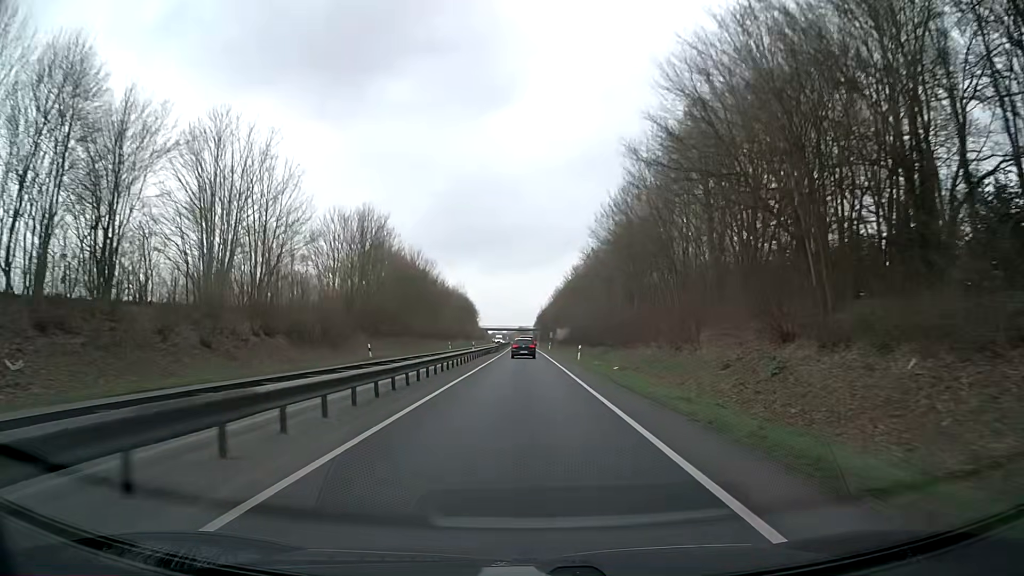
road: trunk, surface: asphalt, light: Day
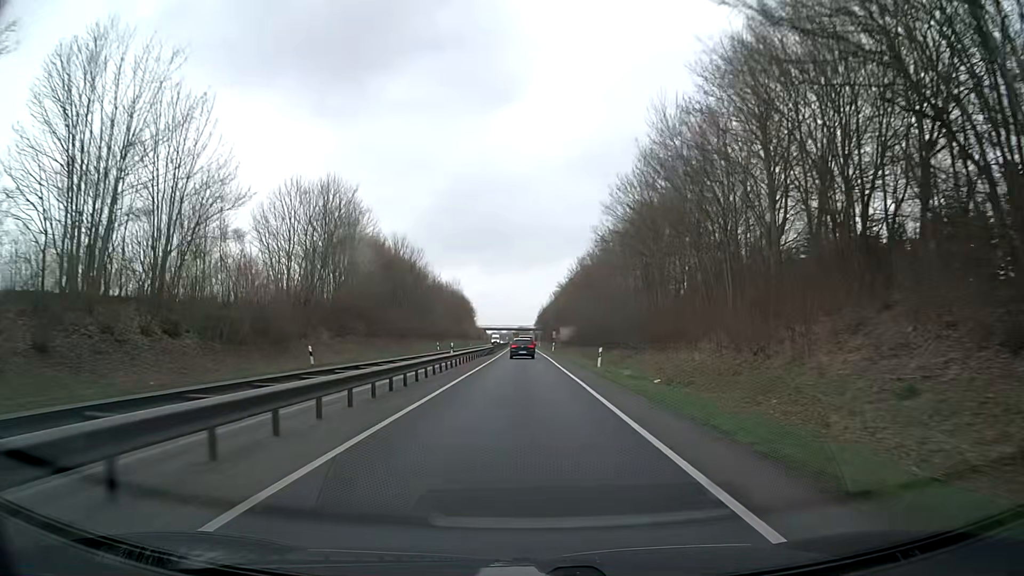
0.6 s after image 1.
(+0.1, +12.3) m; 0°
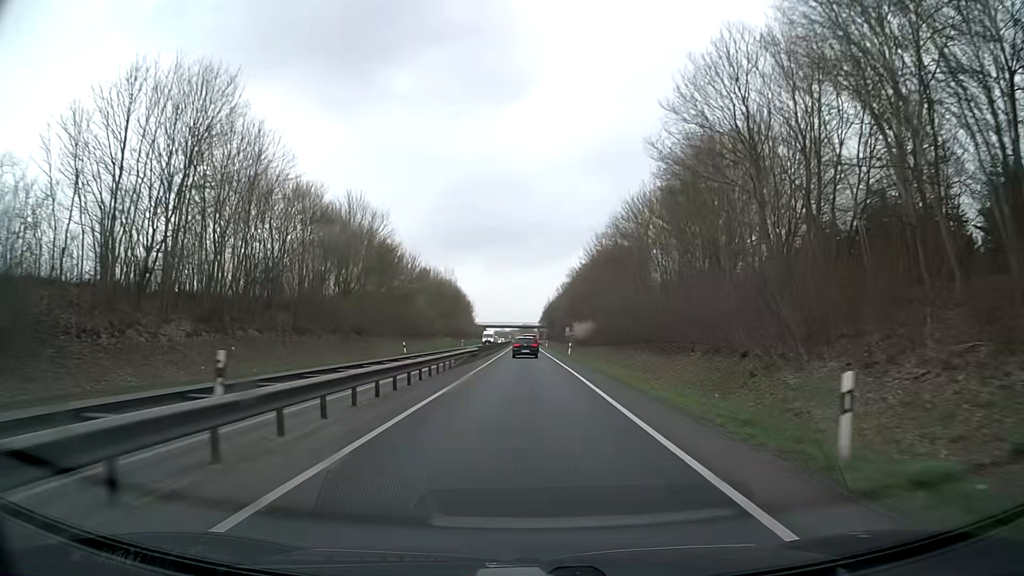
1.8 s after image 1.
(-0.1, +24.2) m; 0°
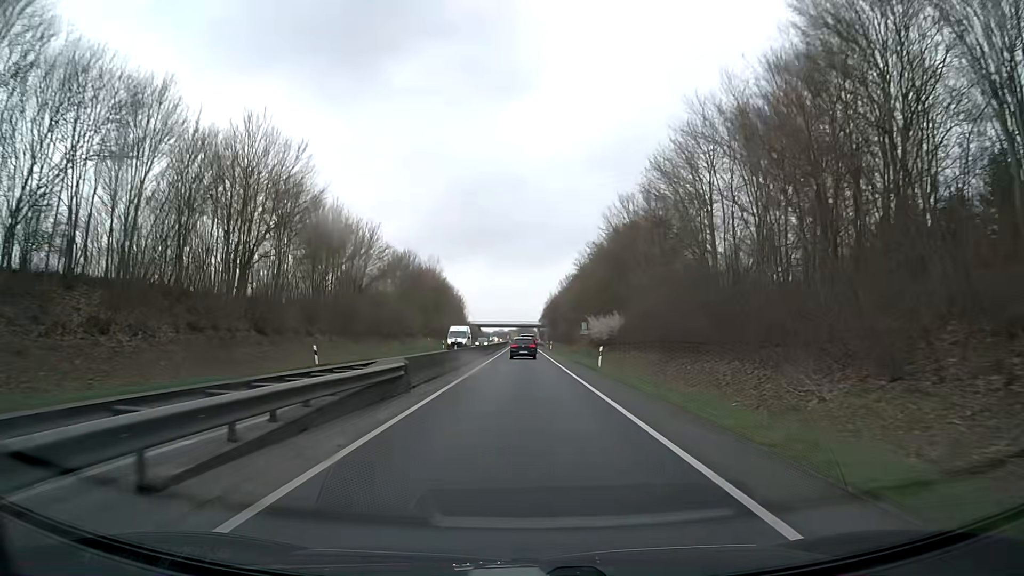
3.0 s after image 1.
(0.0, +23.6) m; 0°
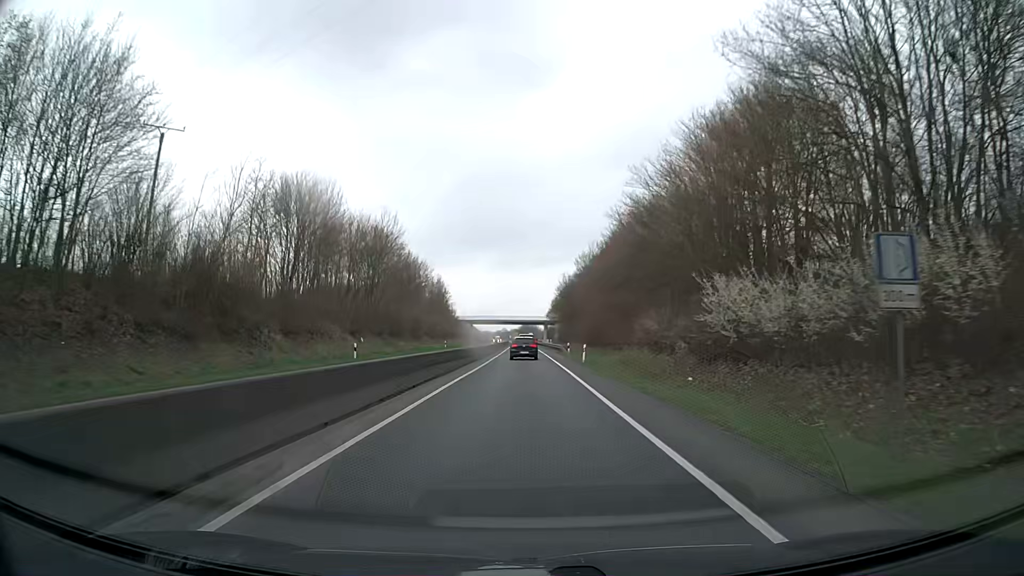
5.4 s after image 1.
(0.0, +45.2) m; 0°
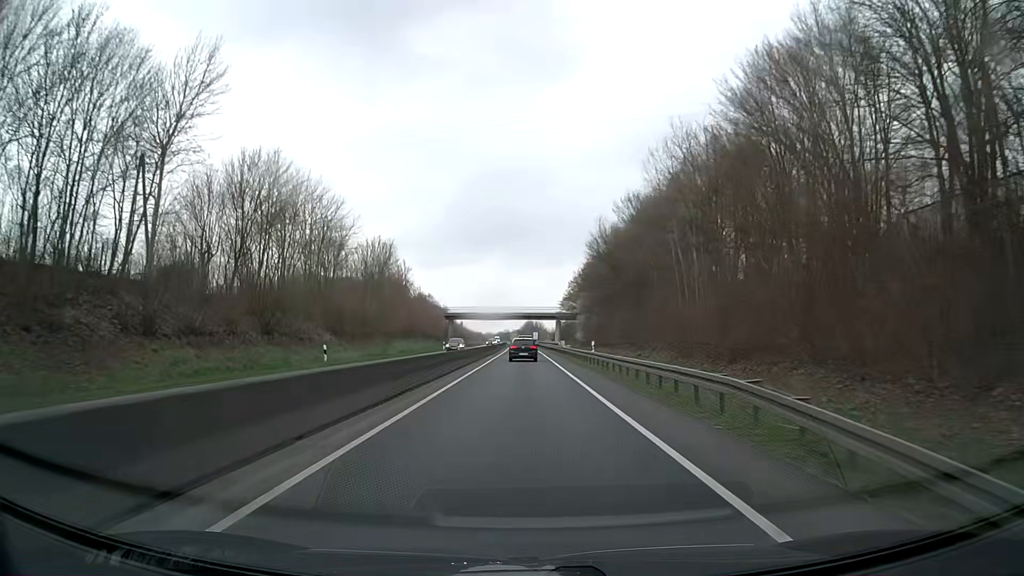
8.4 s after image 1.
(-0.3, +53.5) m; -1°
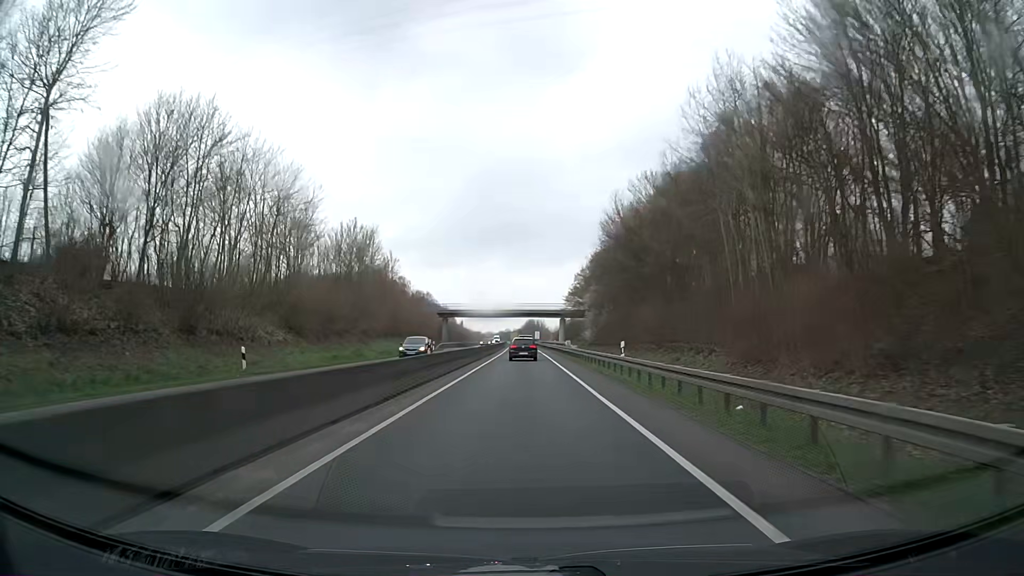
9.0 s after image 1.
(0.0, +10.5) m; 0°
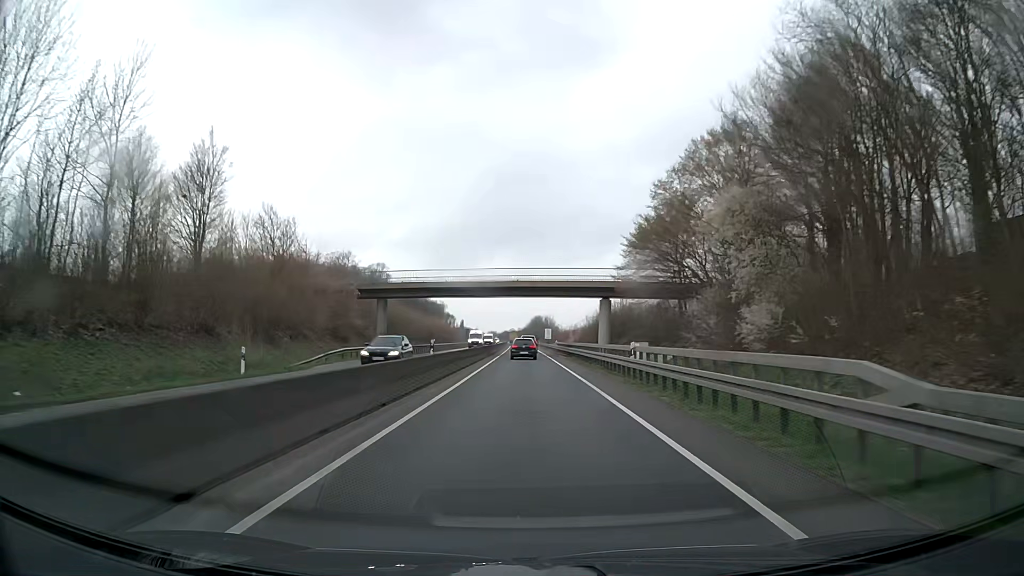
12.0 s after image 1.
(-0.4, +53.5) m; 0°
(0, +10) (0, +20) (0, +30) (0, +40) (0, +50) (0, +60) (0, +70) (-1, +80) (-1, +90) (-1, +100) m
